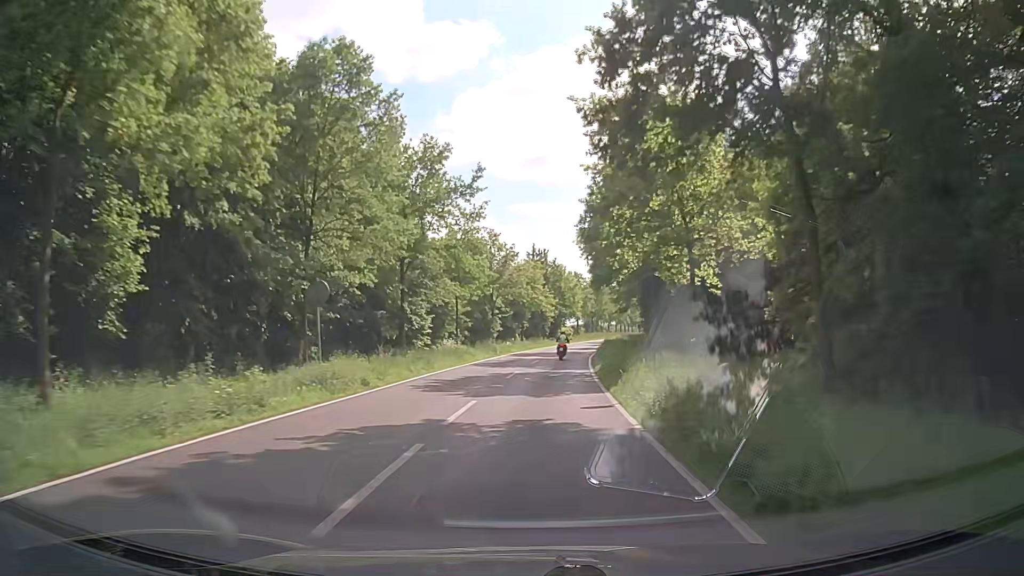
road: secondary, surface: asphalt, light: Day
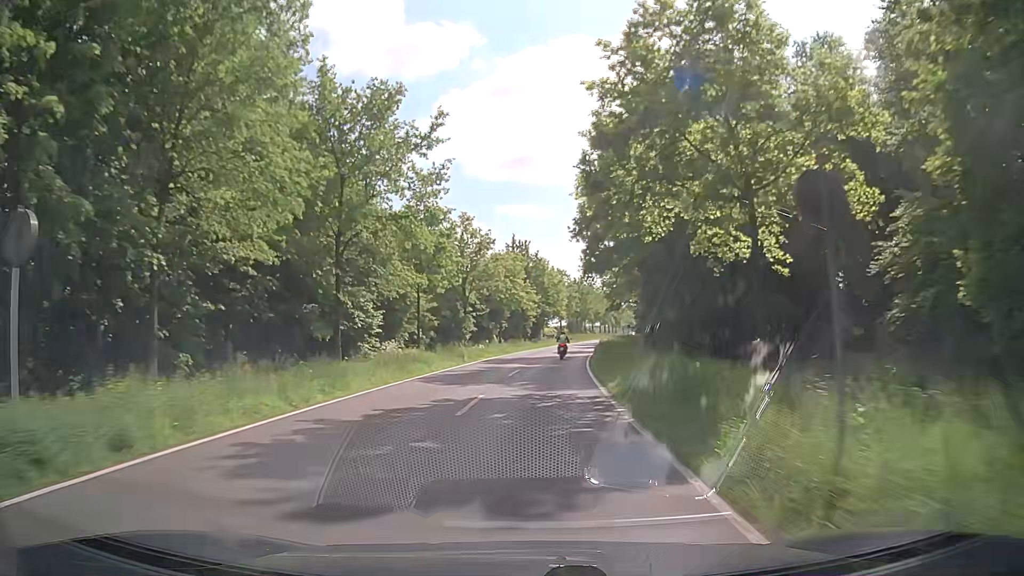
(+0.2, +10.6) m; +2°
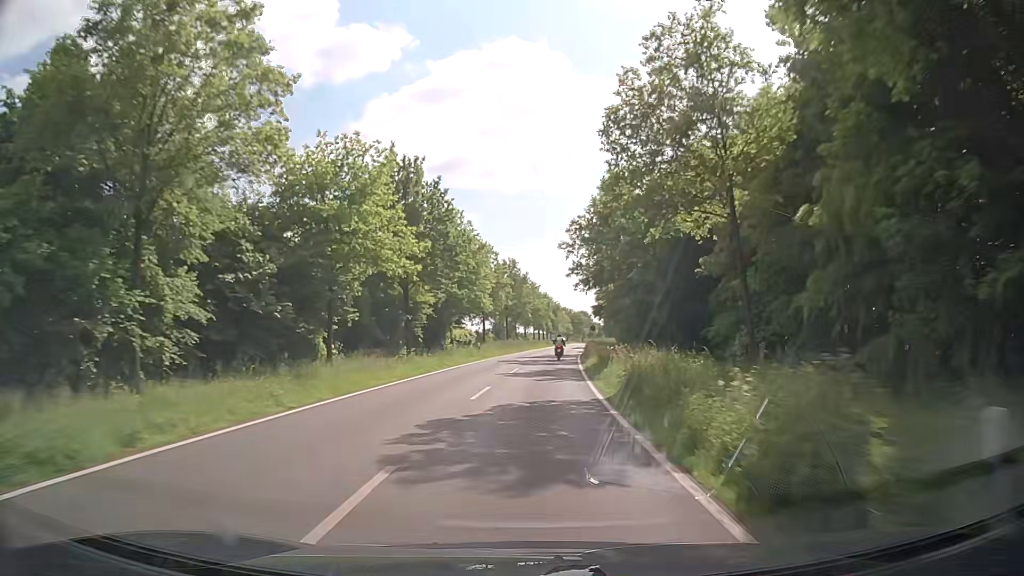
(+2.4, +44.9) m; +6°
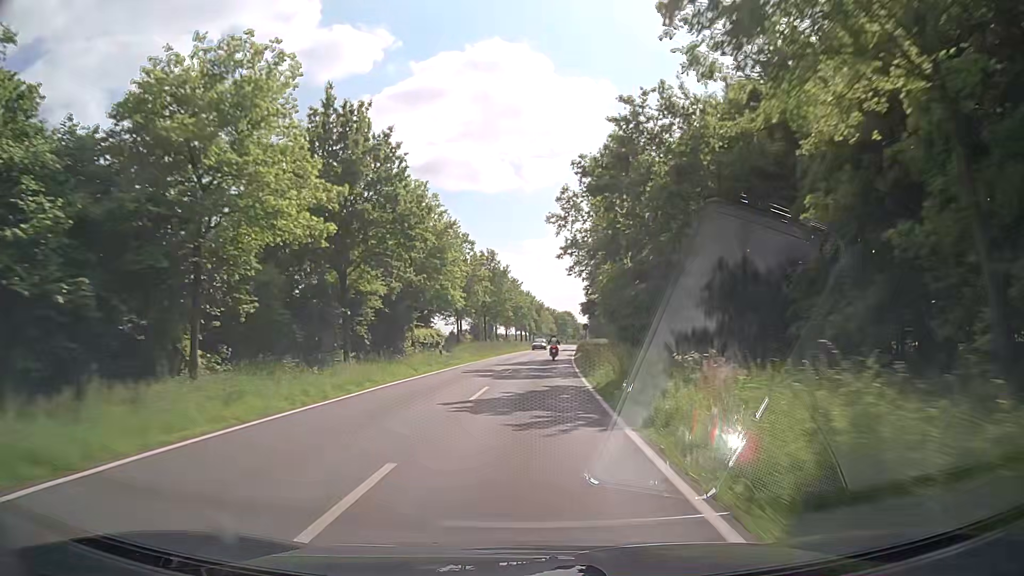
(+0.3, +11.8) m; +2°
(0, +10) (0, +20) (+1, +30) (+1, +40) (+2, +50) (+2, +60) (+3, +70) (+4, +80) (+5, +90) (+6, +100) m
